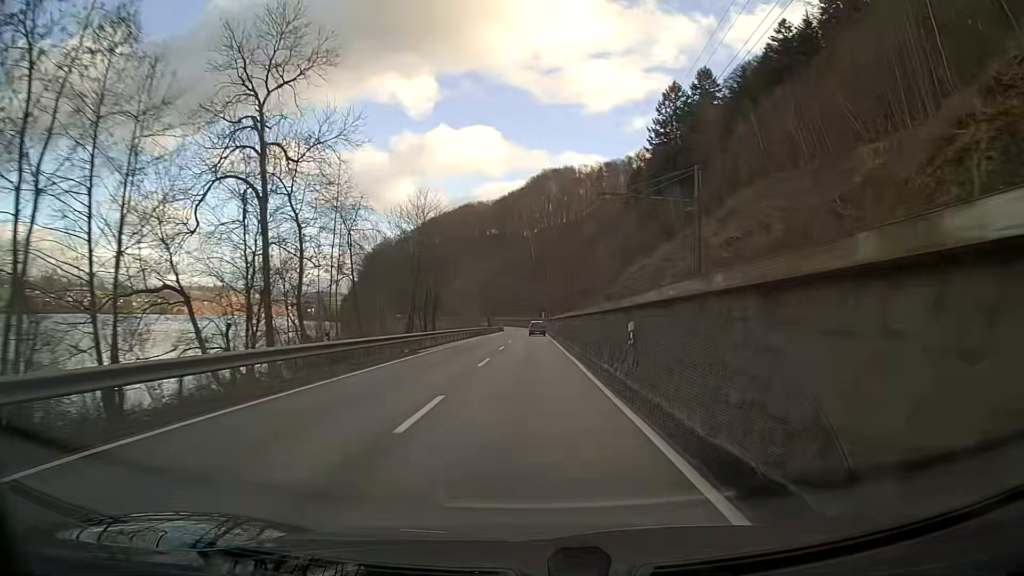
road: primary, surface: asphalt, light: Day
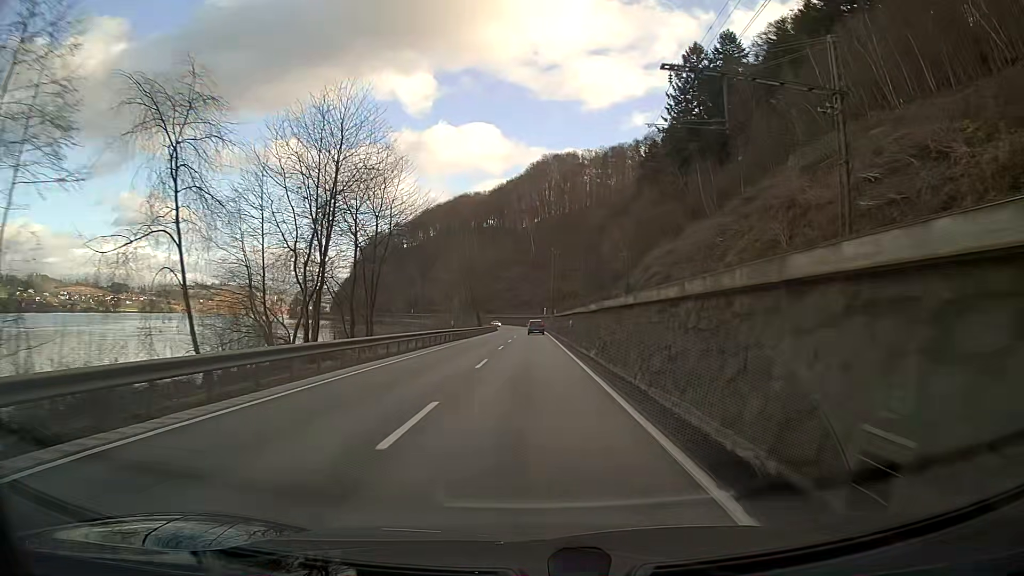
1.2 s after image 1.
(0.0, +25.1) m; 0°
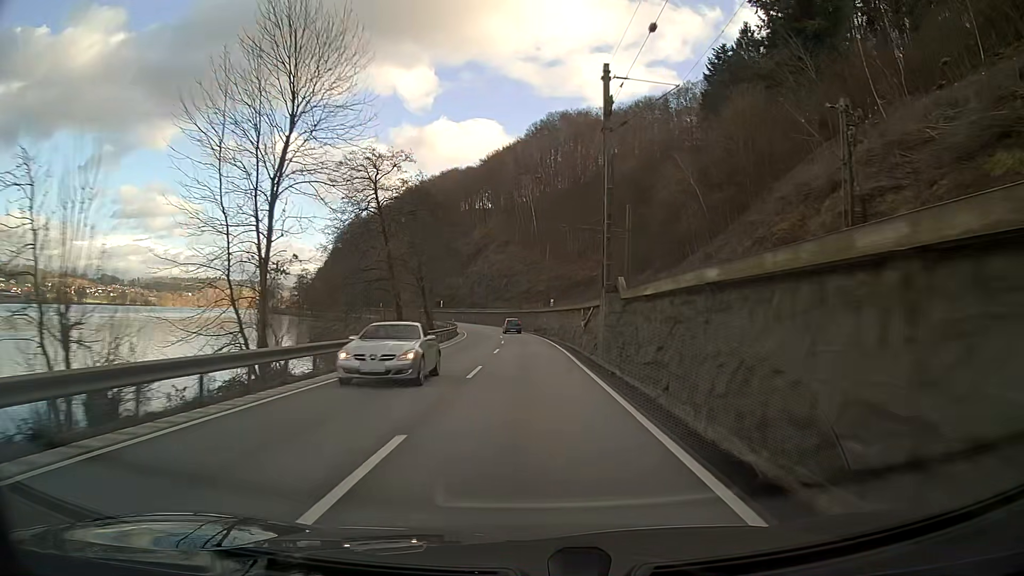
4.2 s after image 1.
(0.0, +62.8) m; 0°
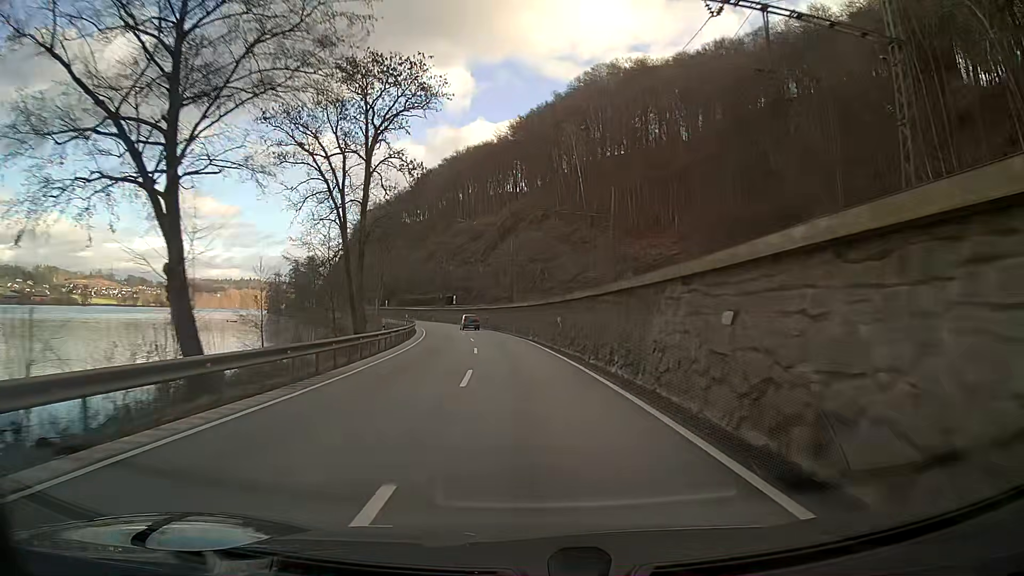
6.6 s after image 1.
(-1.4, +50.2) m; -4°
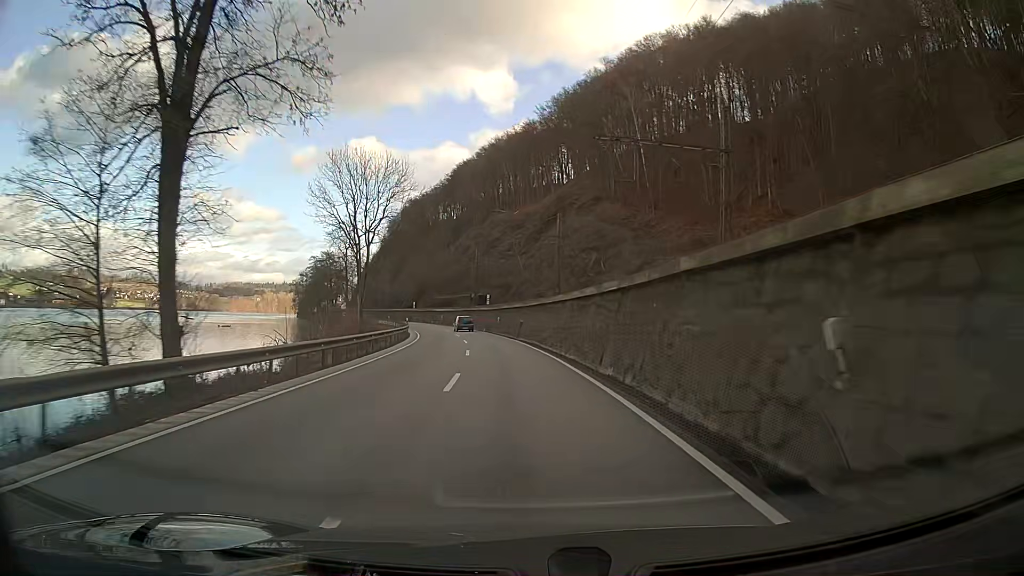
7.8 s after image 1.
(-0.9, +25.0) m; -4°
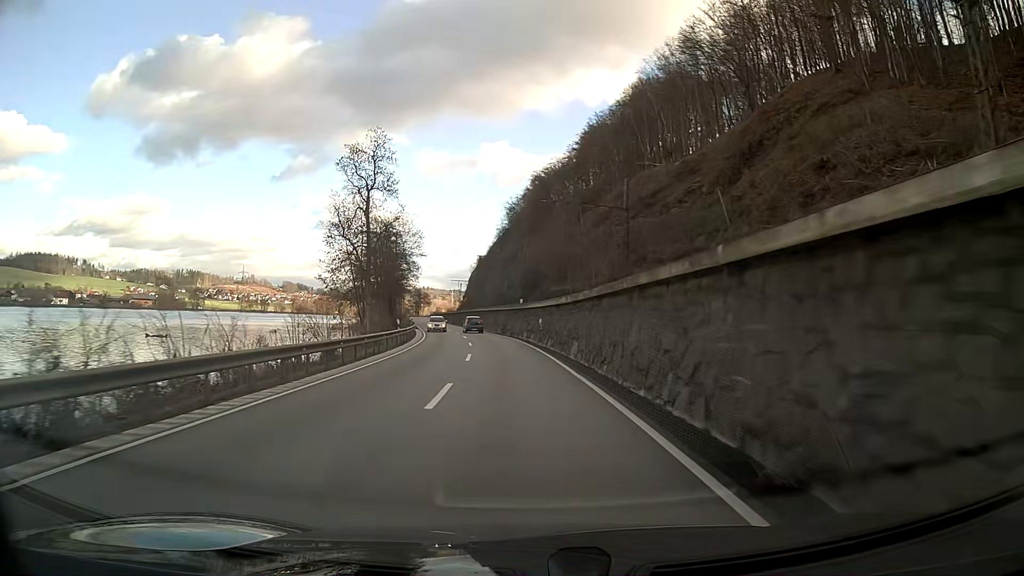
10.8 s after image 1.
(-6.1, +62.0) m; -11°
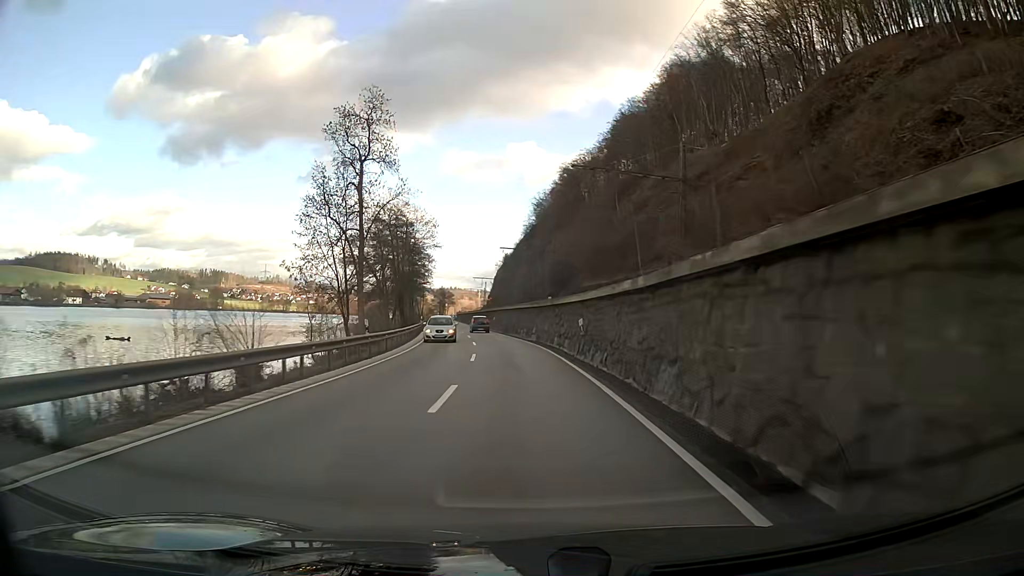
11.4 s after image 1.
(-0.3, +12.5) m; -2°
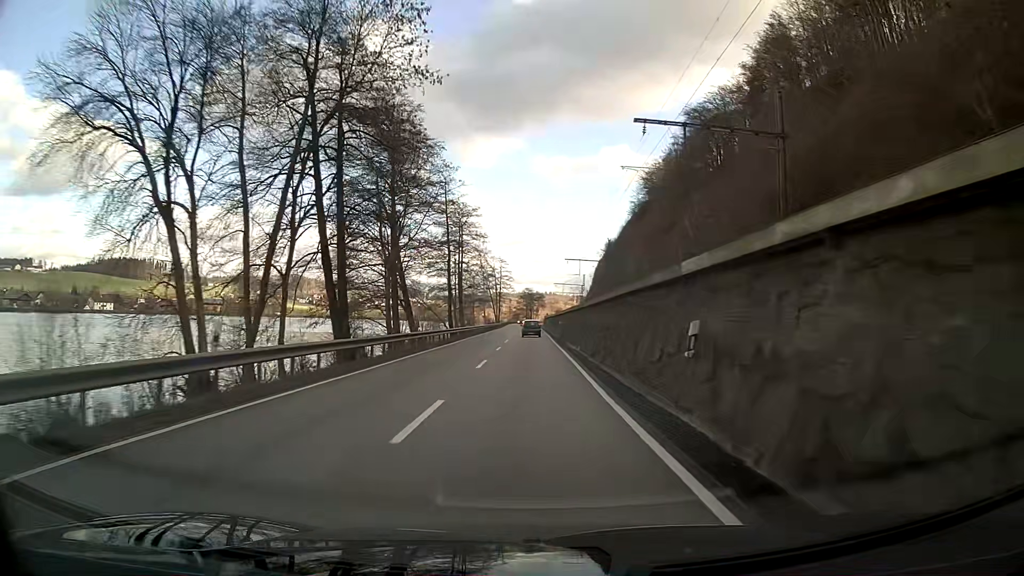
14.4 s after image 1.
(-4.7, +62.2) m; -8°
